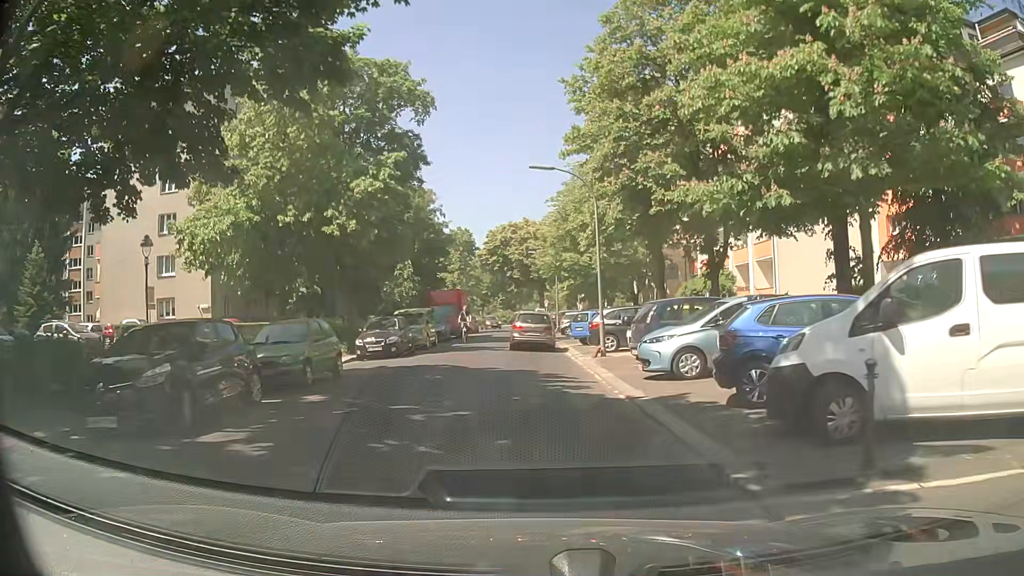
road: residential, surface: asphalt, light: Day
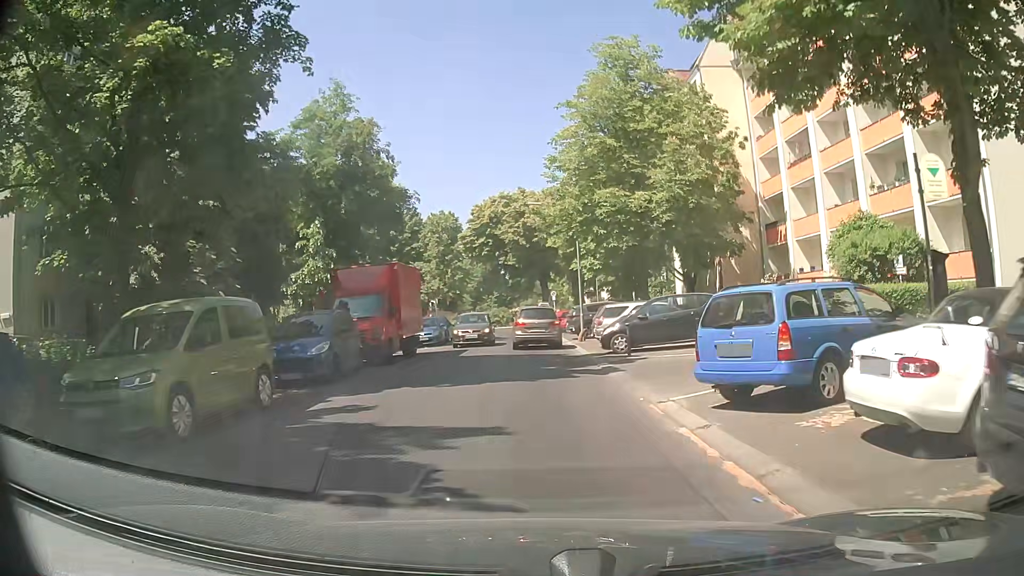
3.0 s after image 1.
(-0.4, +21.3) m; -1°
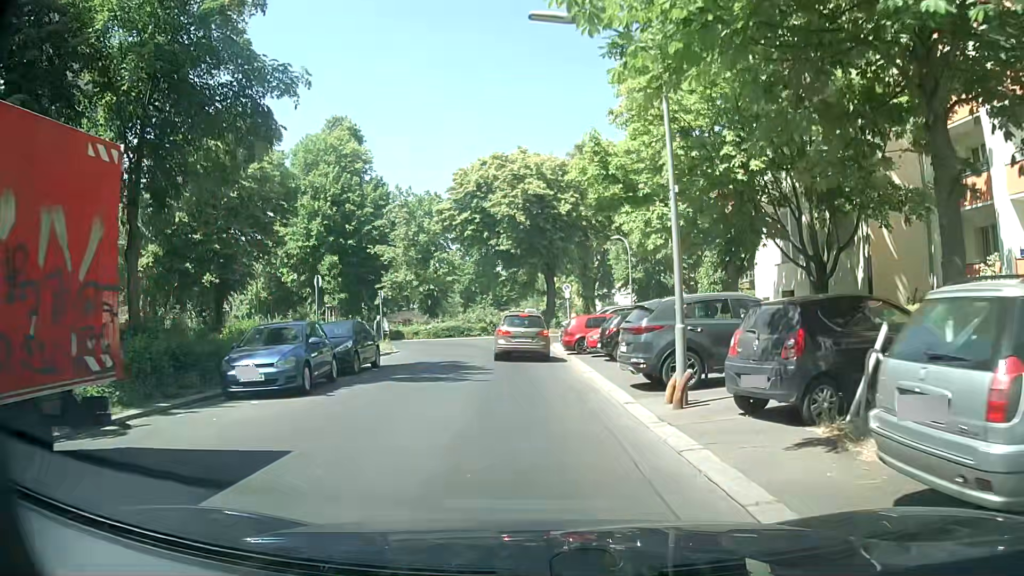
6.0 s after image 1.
(+0.2, +19.6) m; 0°
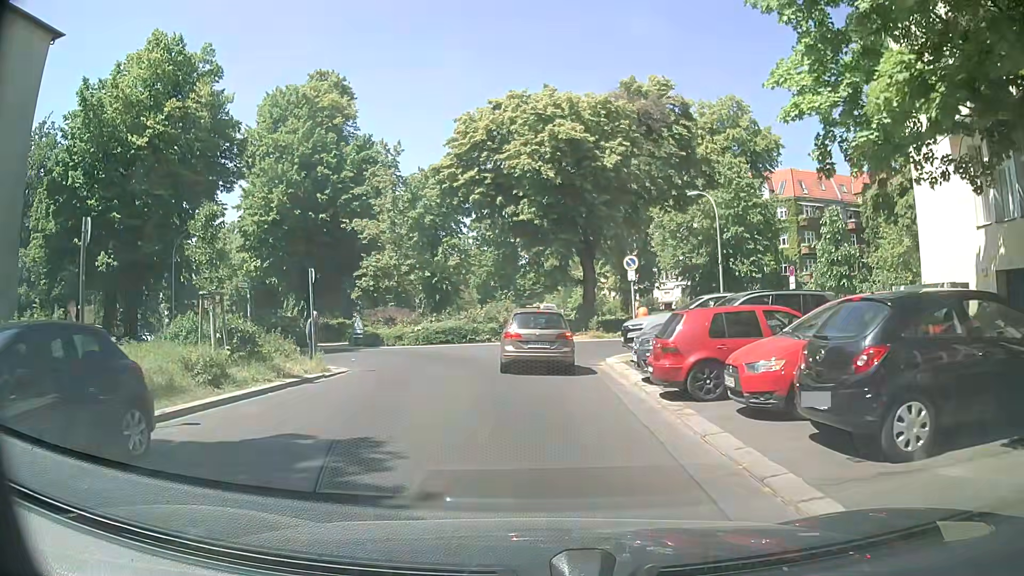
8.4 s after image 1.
(-0.3, +14.2) m; -1°
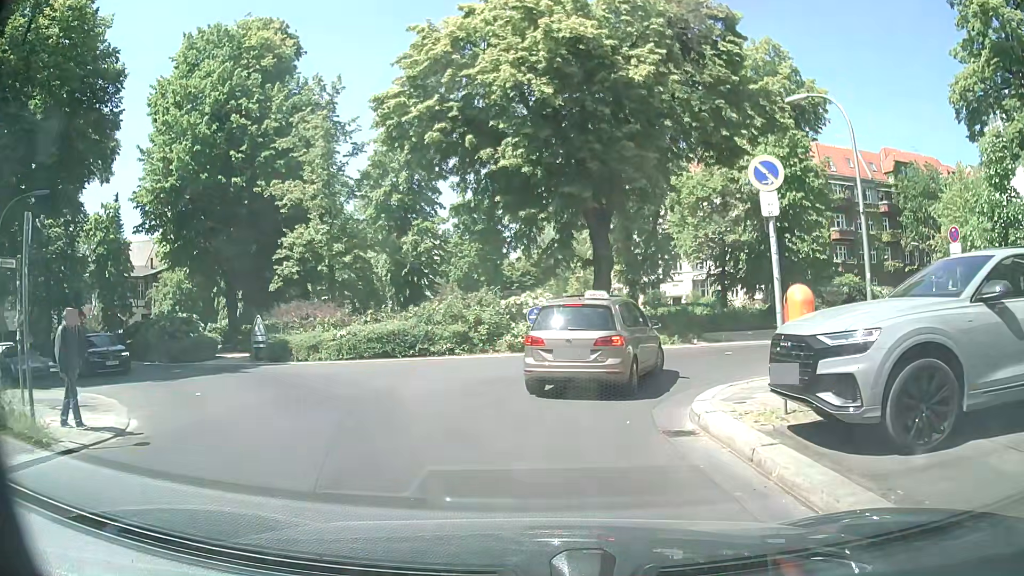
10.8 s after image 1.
(-0.2, +11.9) m; -1°
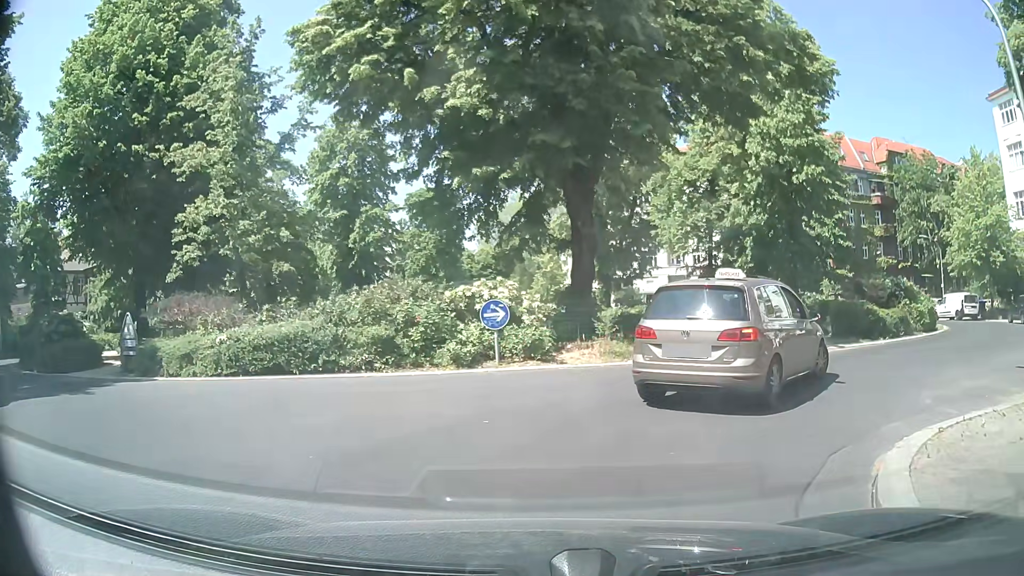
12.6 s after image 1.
(+0.1, +6.4) m; +4°
